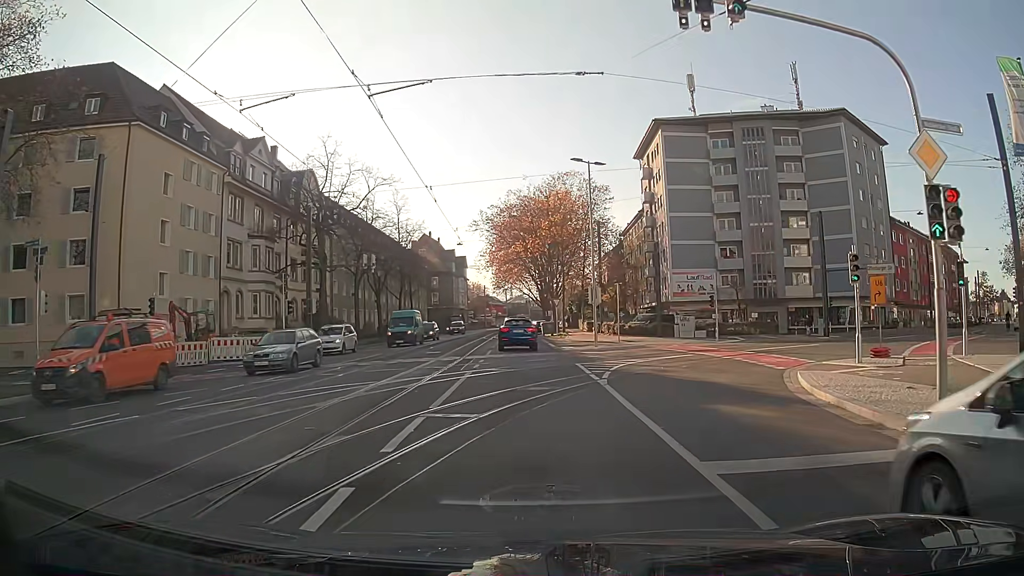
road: primary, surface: asphalt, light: Day
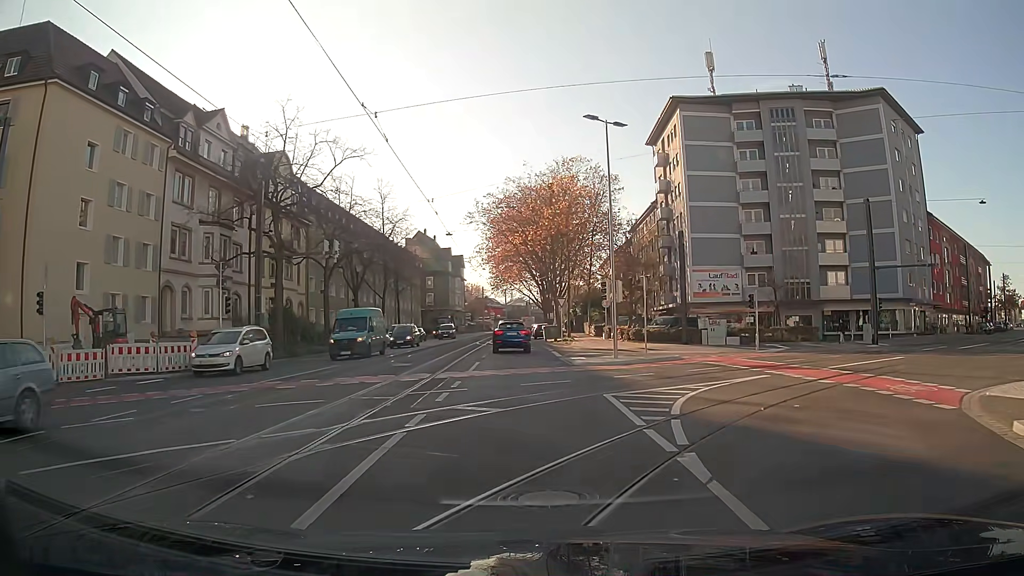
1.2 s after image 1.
(0.0, +8.3) m; 0°
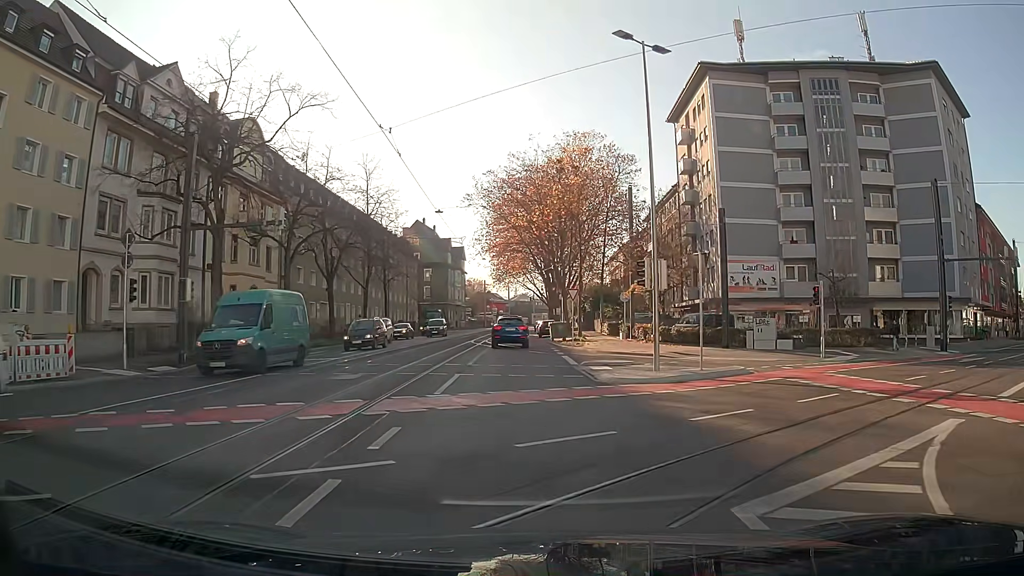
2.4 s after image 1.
(0.0, +8.4) m; 0°
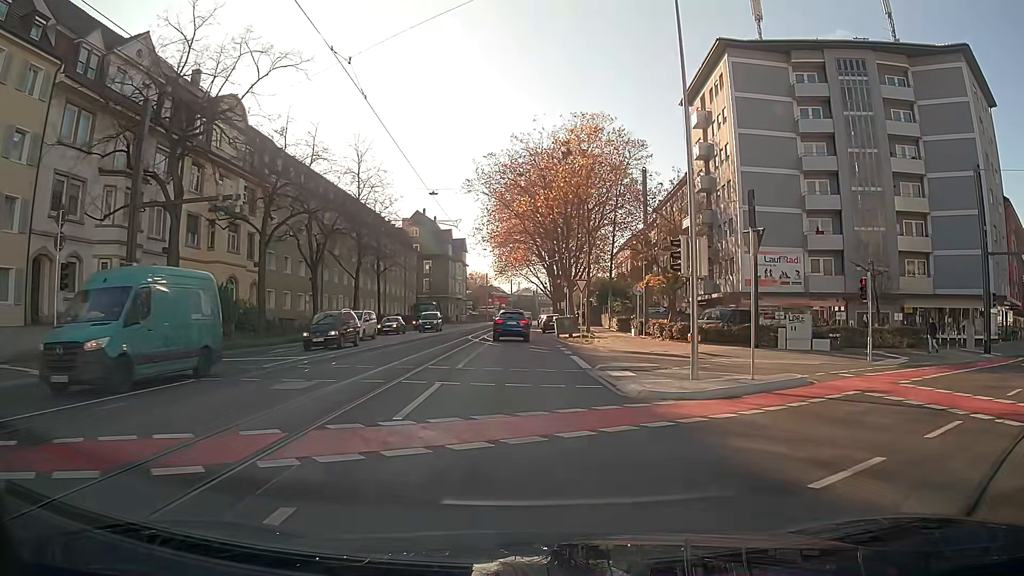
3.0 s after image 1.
(0.0, +4.2) m; 0°
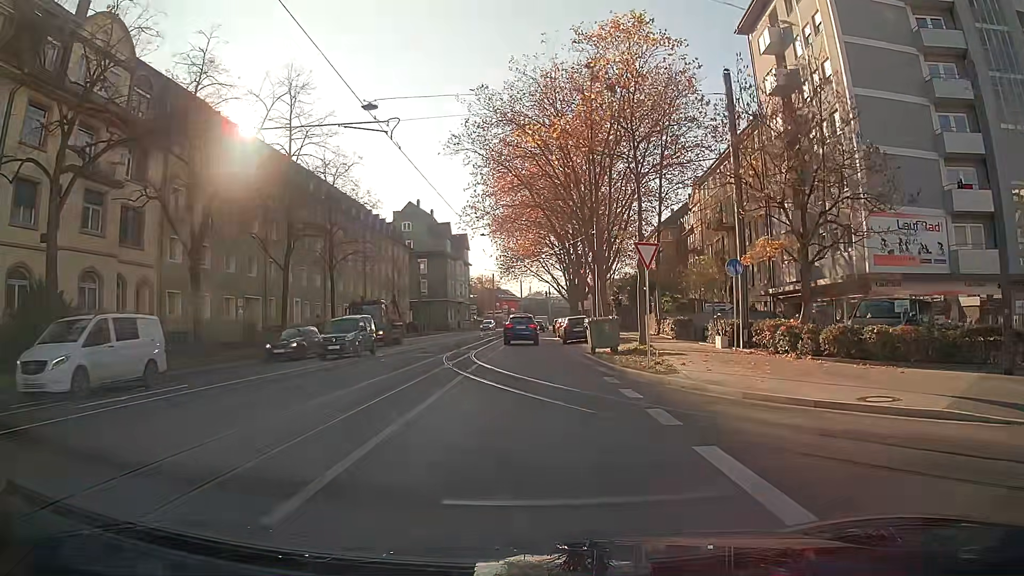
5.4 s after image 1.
(-0.1, +17.3) m; -1°
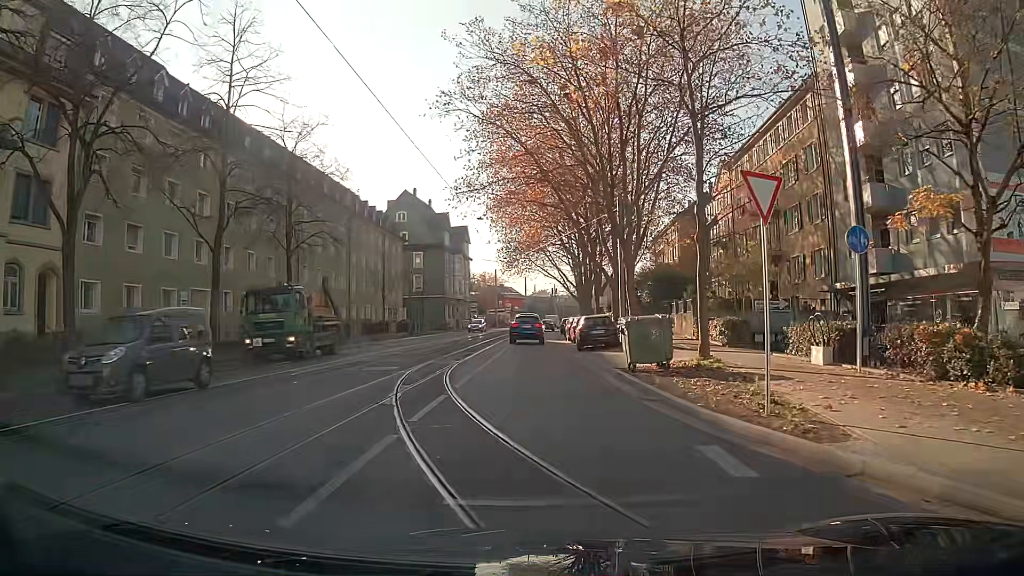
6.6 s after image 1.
(0.0, +8.7) m; 0°
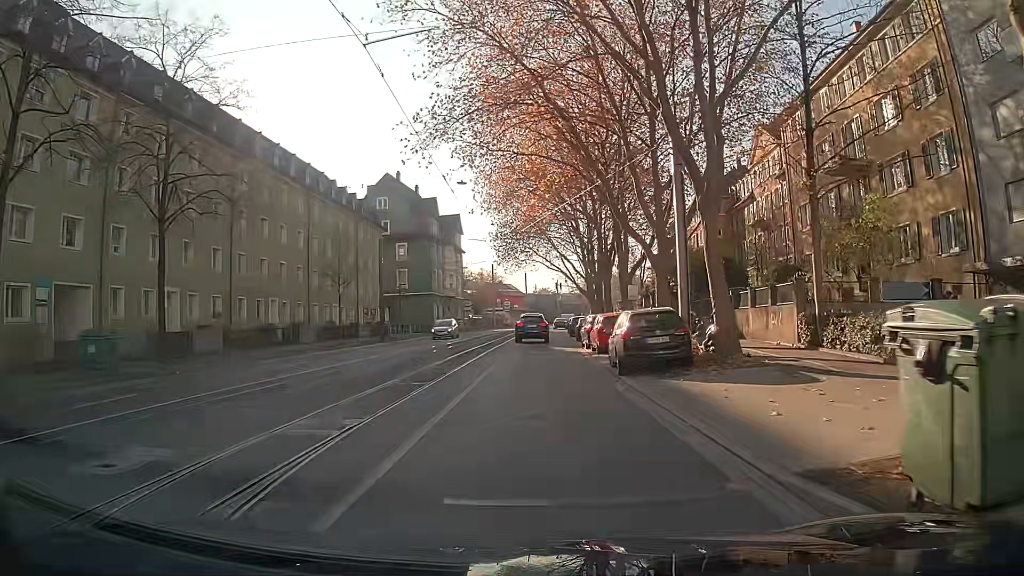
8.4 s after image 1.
(0.0, +13.1) m; 0°
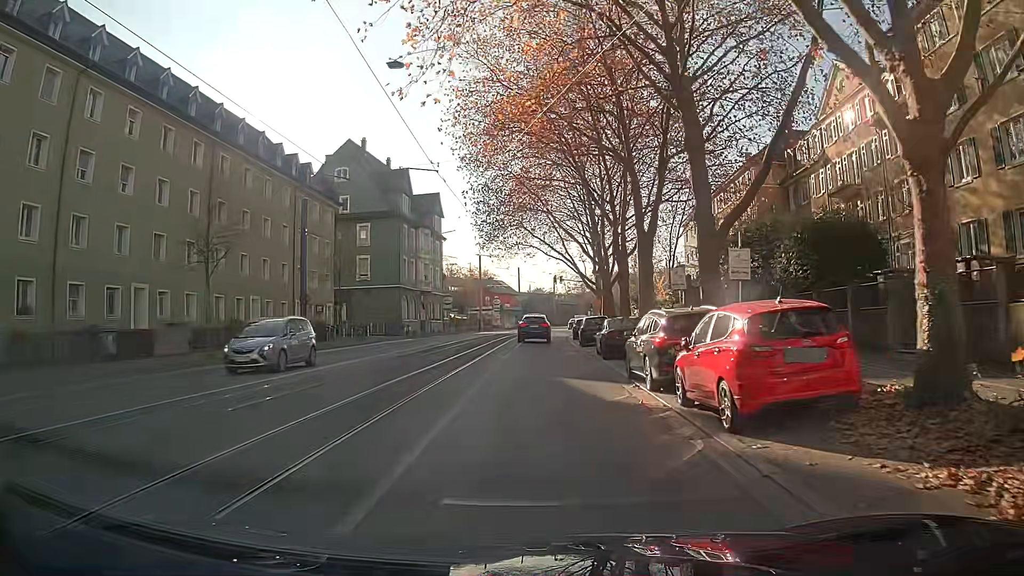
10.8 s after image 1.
(+0.1, +17.5) m; +1°
(0, +10) (0, +20) (0, +30) (0, +40) (+1, +50) (+1, +60) (+2, +70) (+3, +80) (+5, +90) (+6, +100) m
